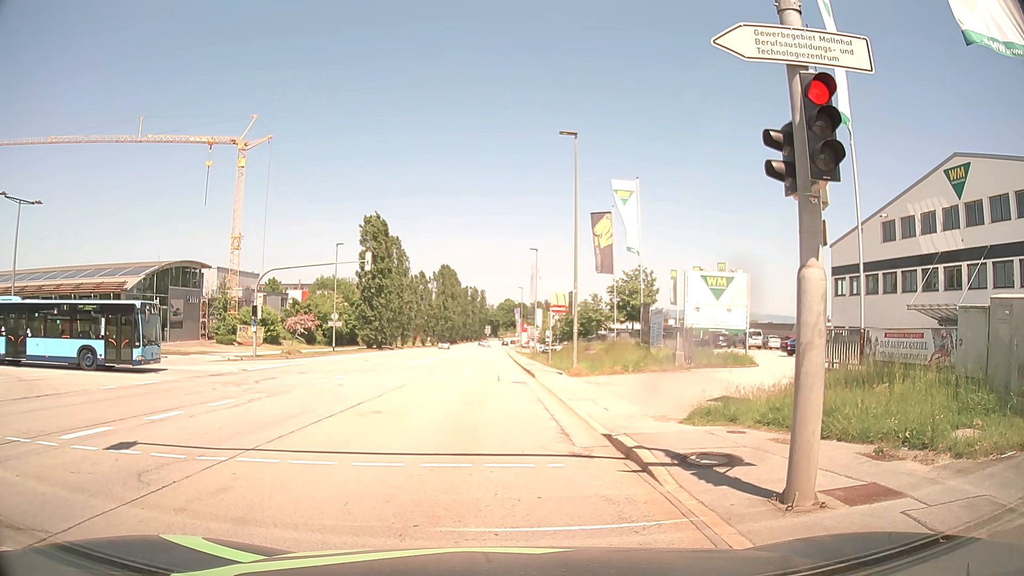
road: secondary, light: Day
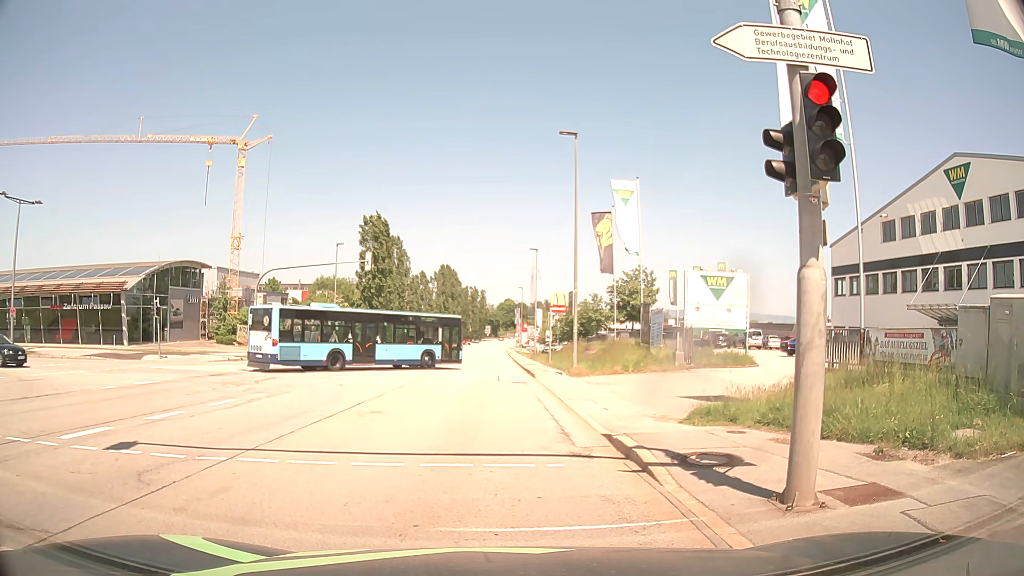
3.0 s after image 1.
(0.0, 0.0) m; 0°
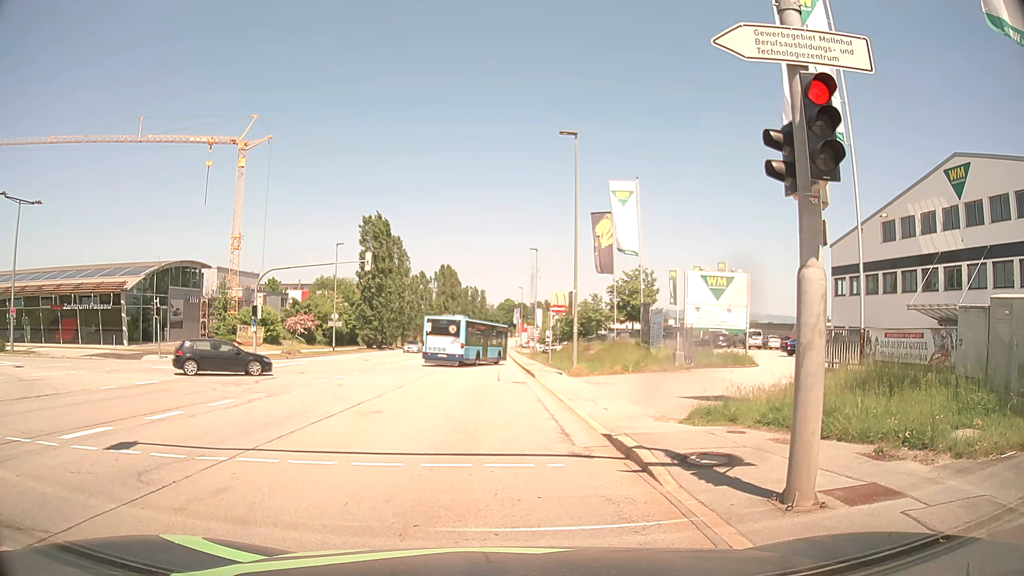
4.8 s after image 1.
(0.0, 0.0) m; 0°
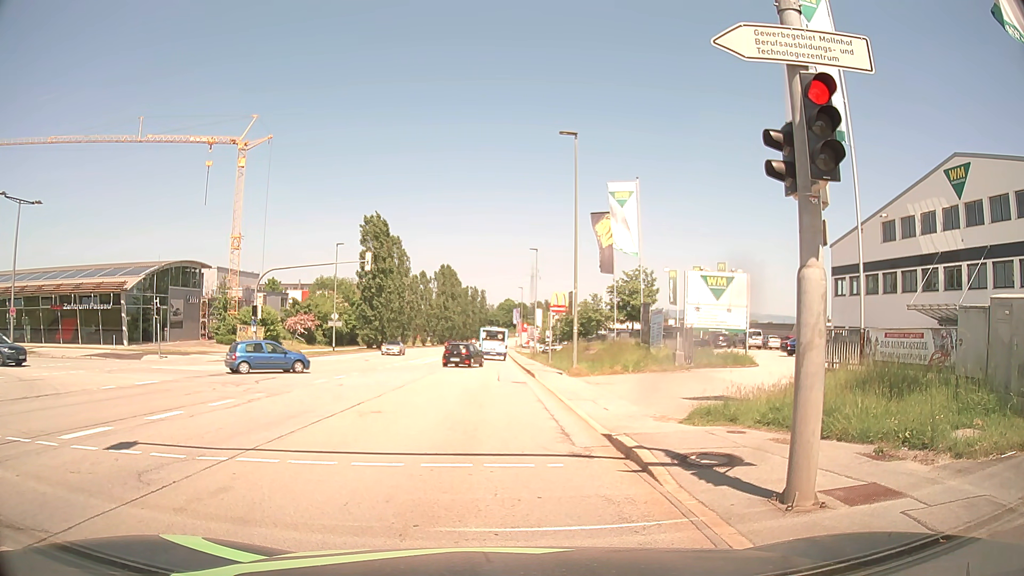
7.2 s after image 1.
(0.0, 0.0) m; 0°
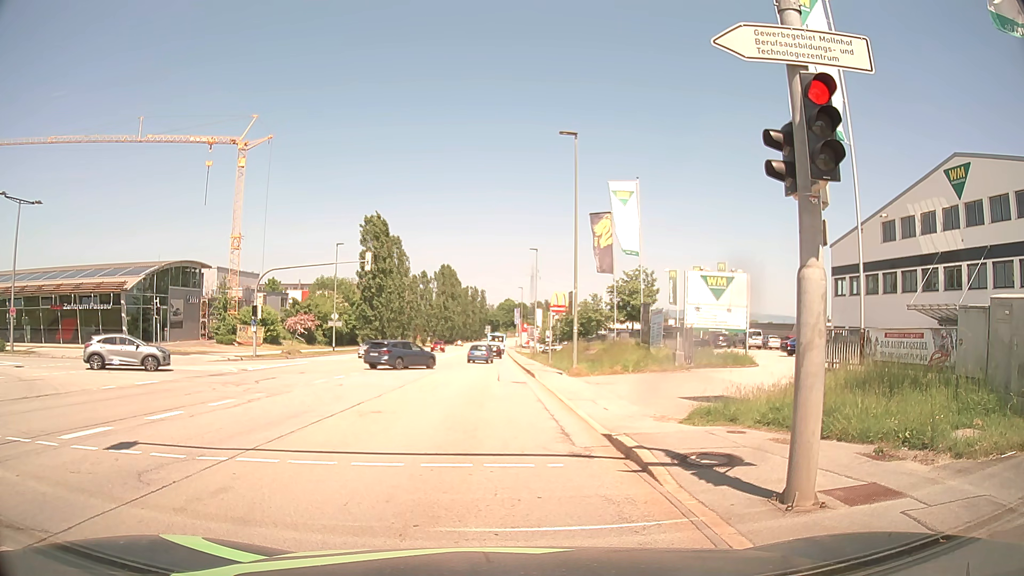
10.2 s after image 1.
(0.0, 0.0) m; 0°
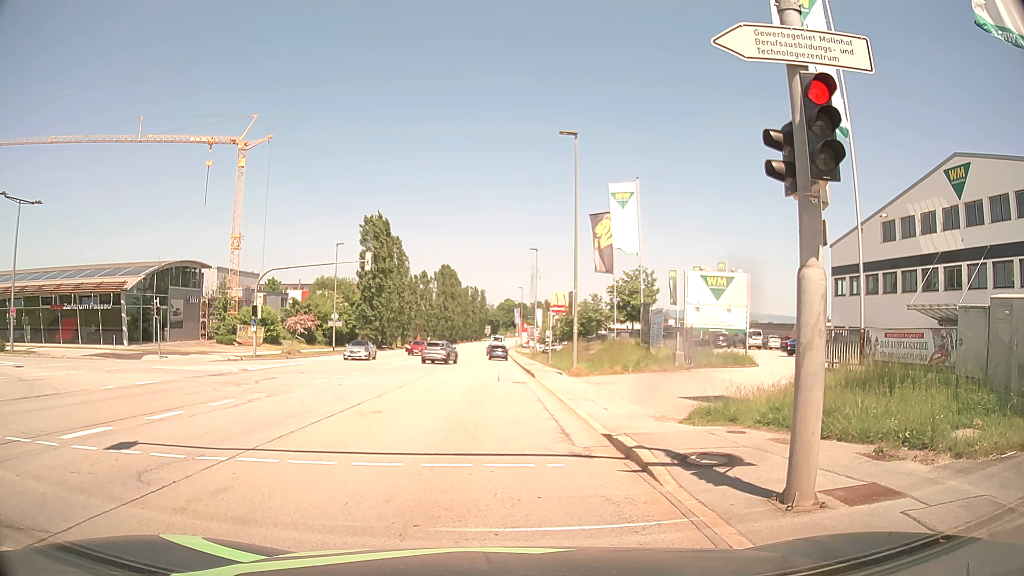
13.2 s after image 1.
(0.0, 0.0) m; 0°
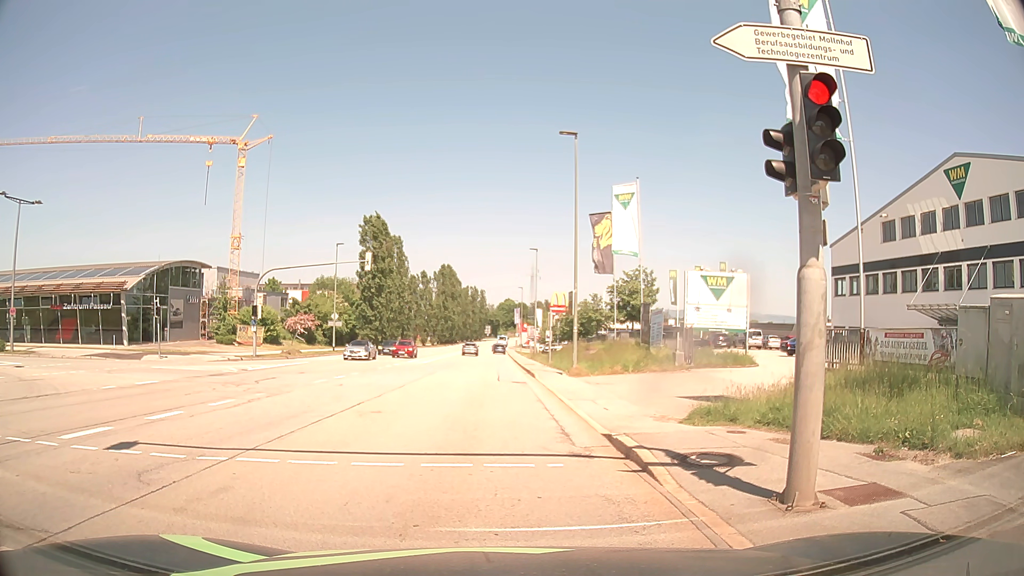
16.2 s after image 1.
(0.0, 0.0) m; 0°
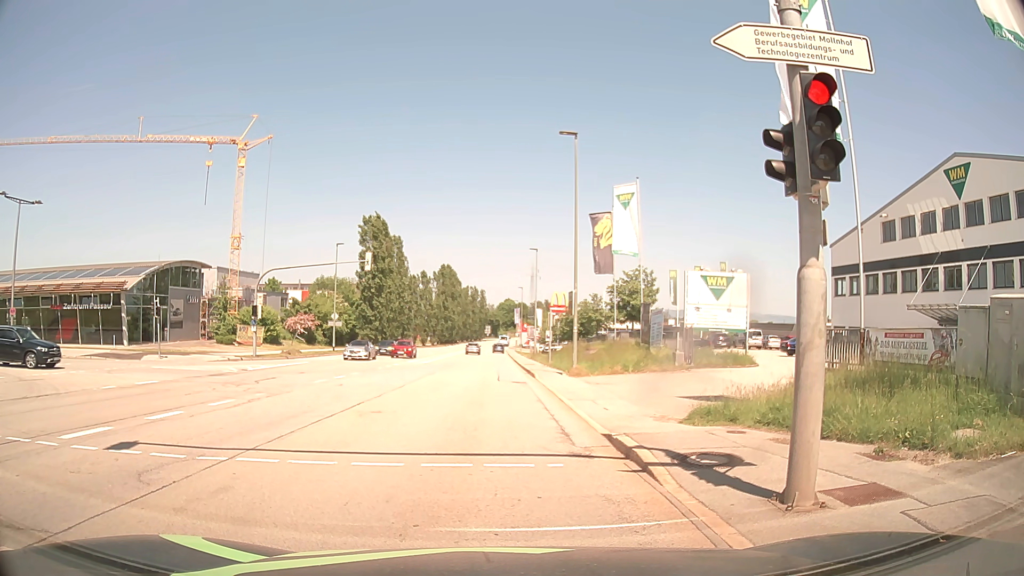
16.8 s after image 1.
(0.0, 0.0) m; 0°
(0, +10) (0, +20) (0, +30) (-1, +40) (-1, +50) (0, +60) (0, +70) (0, +80) (0, +90) (0, +100) m
